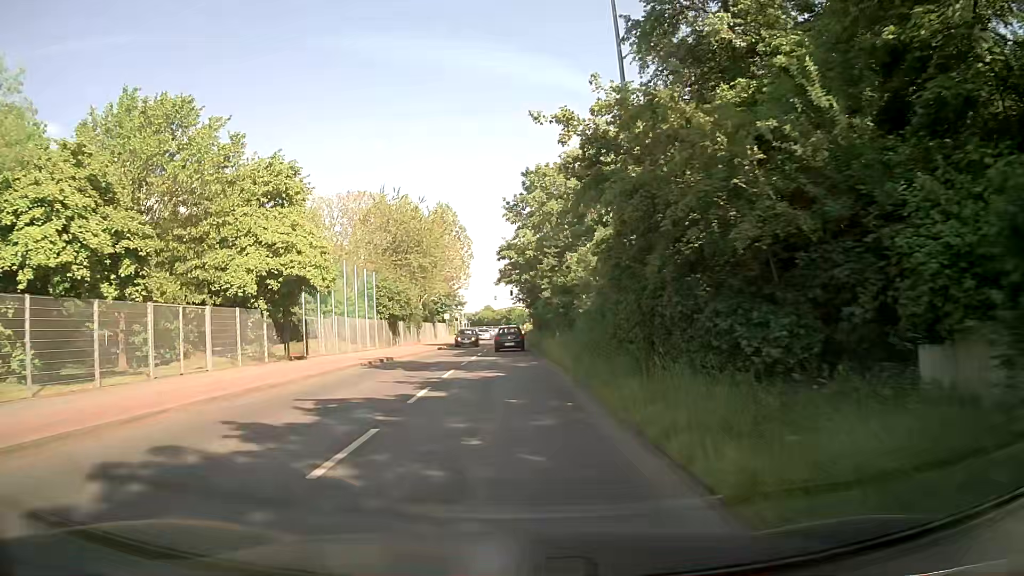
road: unclassified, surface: asphalt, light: Day
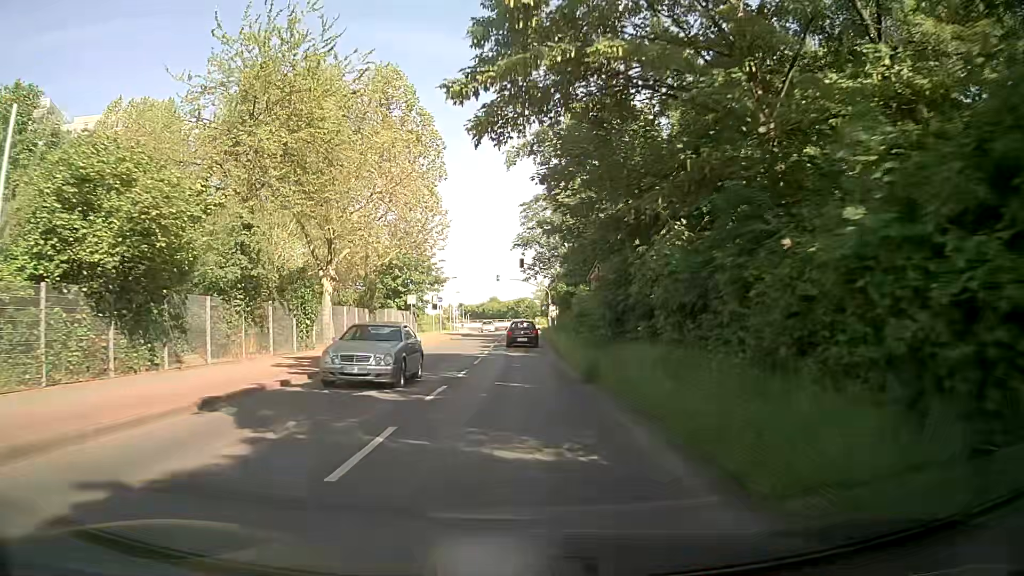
(-0.3, +36.3) m; 0°
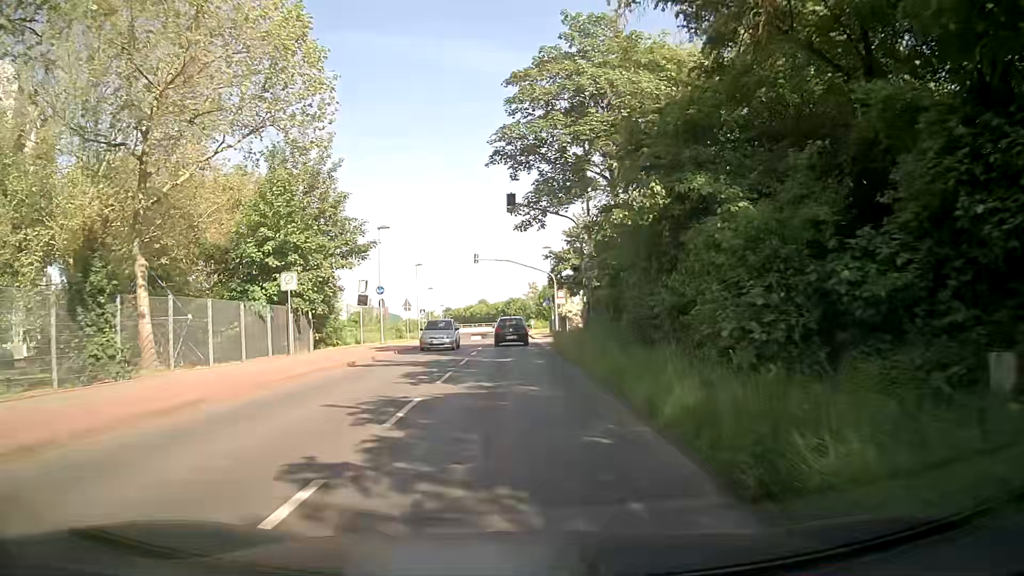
(+0.1, +27.1) m; +2°
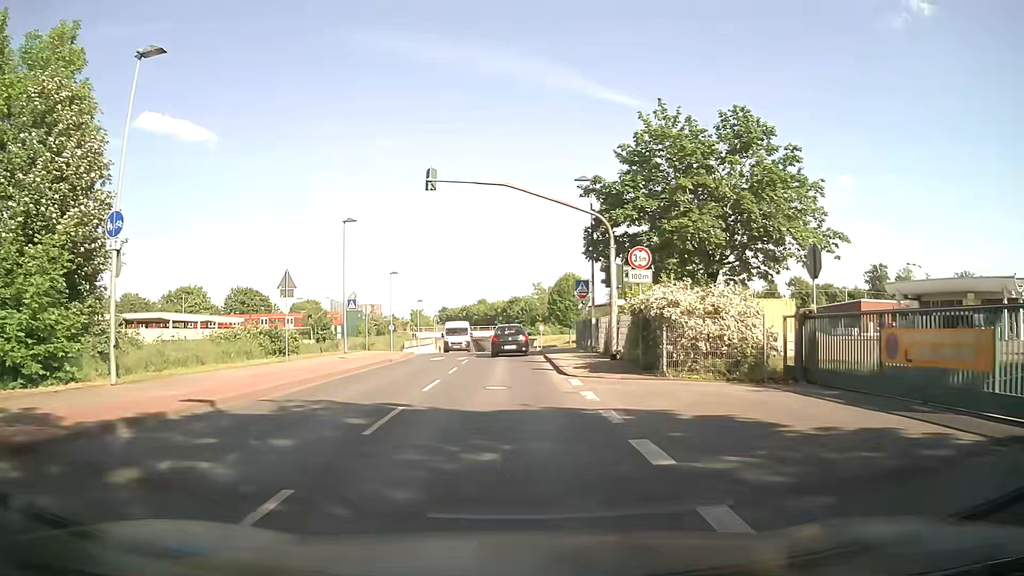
(-0.9, +30.0) m; -2°
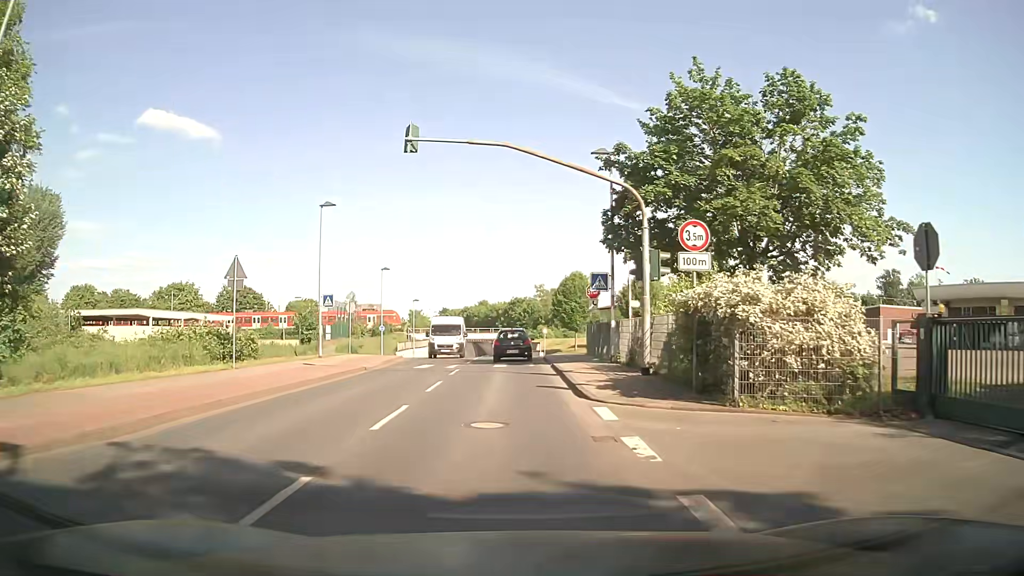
(0.0, +5.3) m; 0°
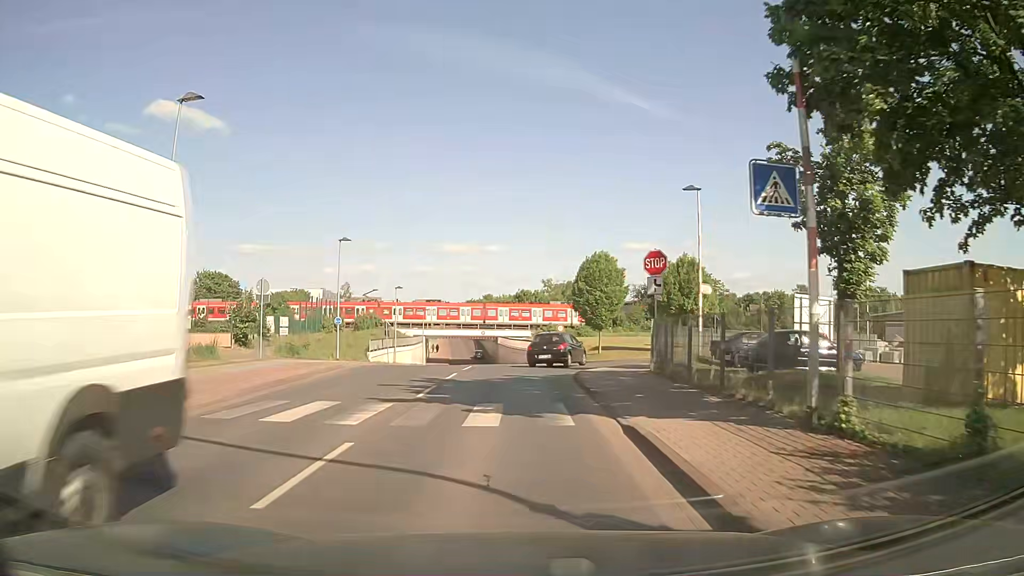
(-0.2, +16.1) m; -1°
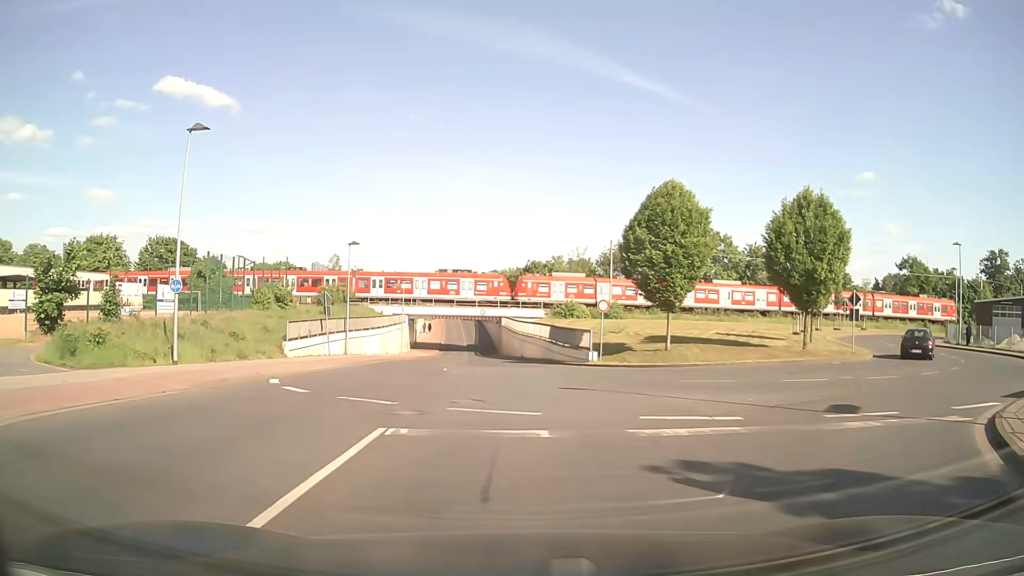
(-0.1, +21.5) m; -1°
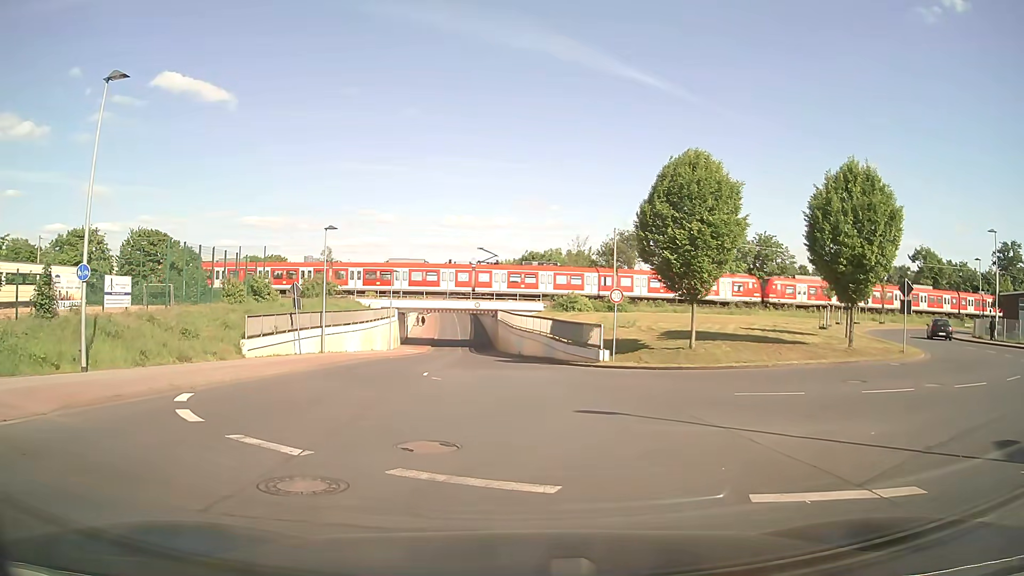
(+0.1, +4.7) m; +1°
(0, +10) (0, +20) (-1, +30) (-2, +40) (-3, +50) (-4, +60) (-5, +70) (-6, +80) (-7, +90) (-7, +100) m
